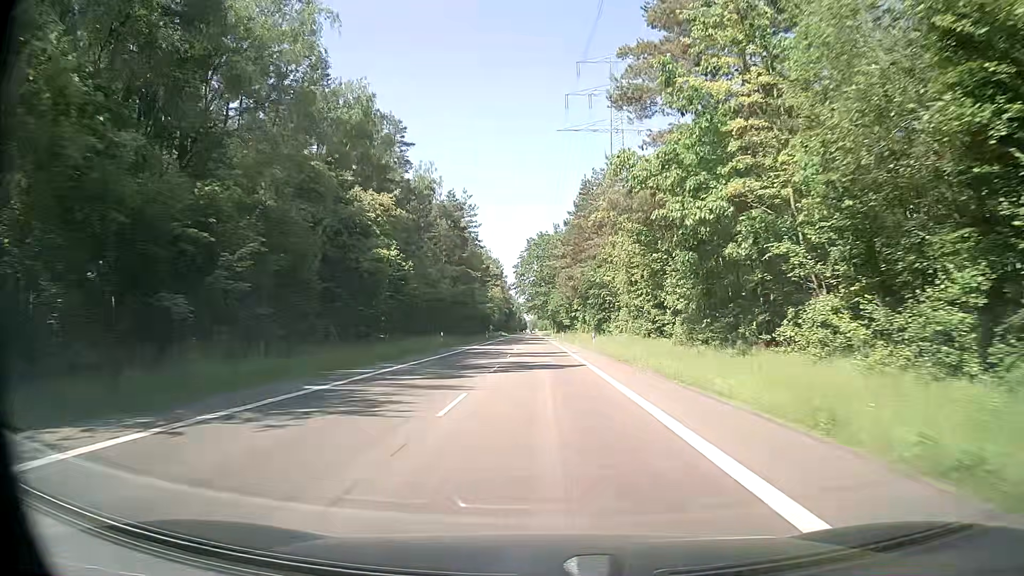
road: secondary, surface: asphalt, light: Day
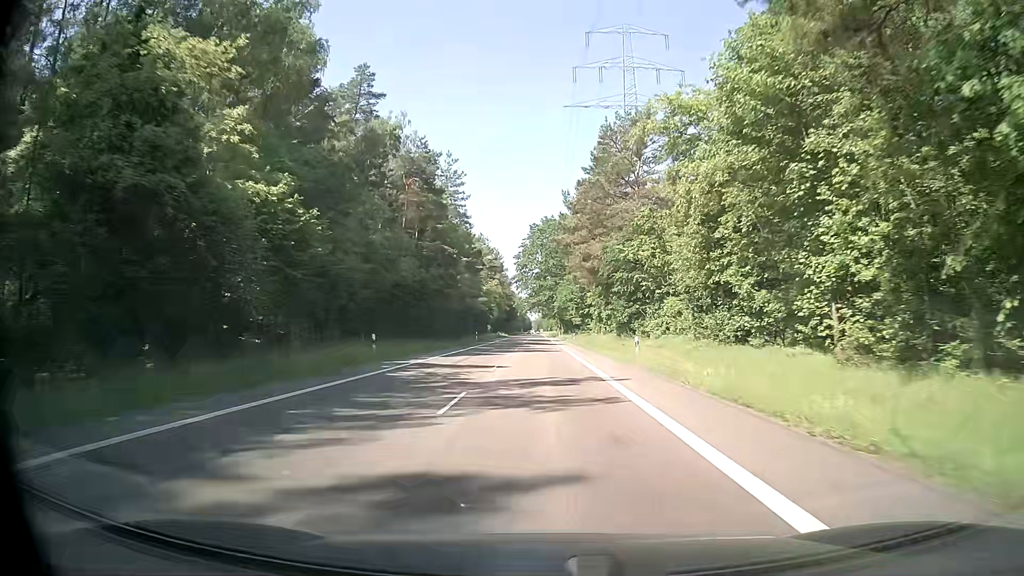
(+0.1, +22.5) m; 0°
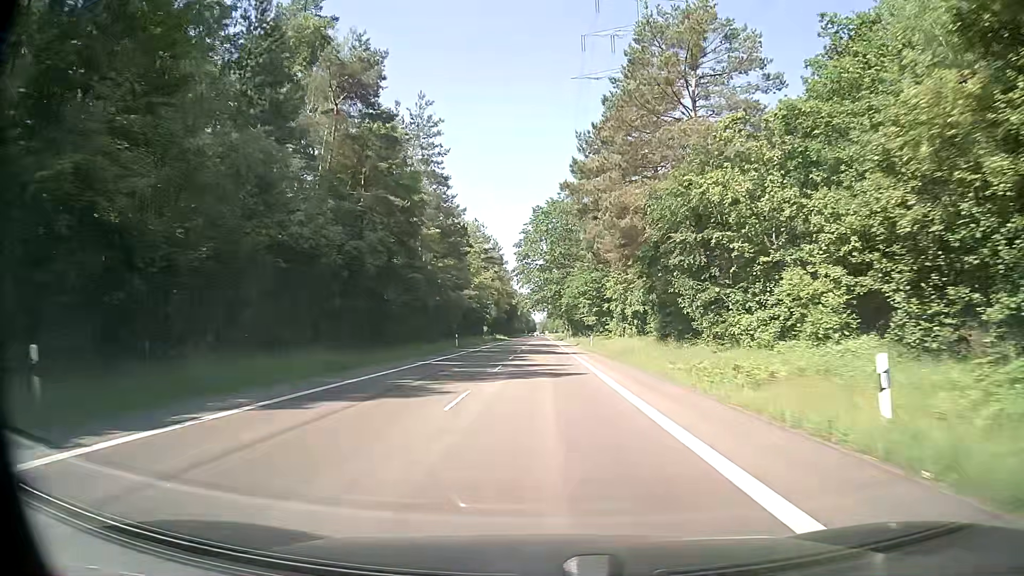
(-0.2, +22.2) m; -1°
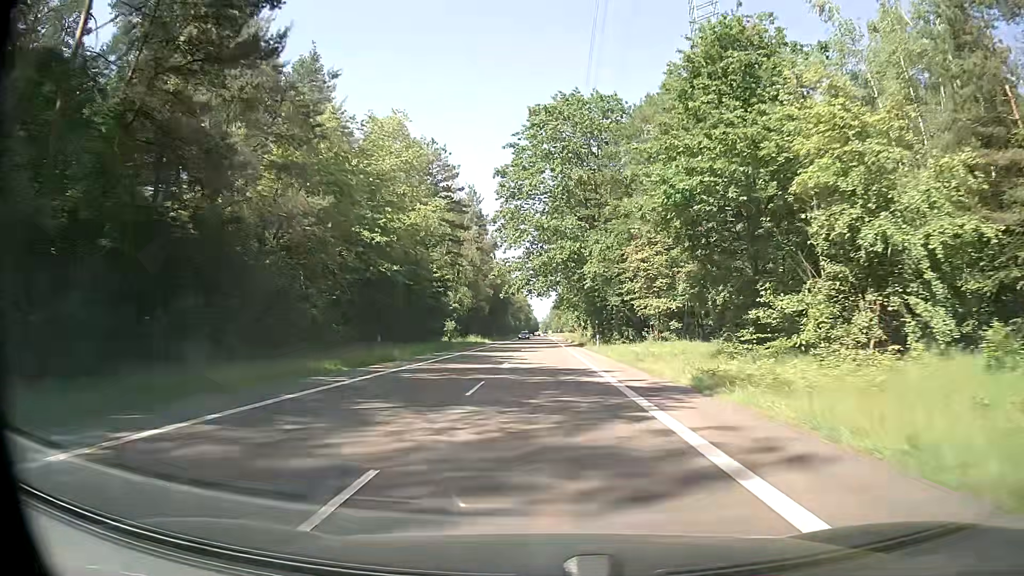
(0.0, +54.4) m; 0°
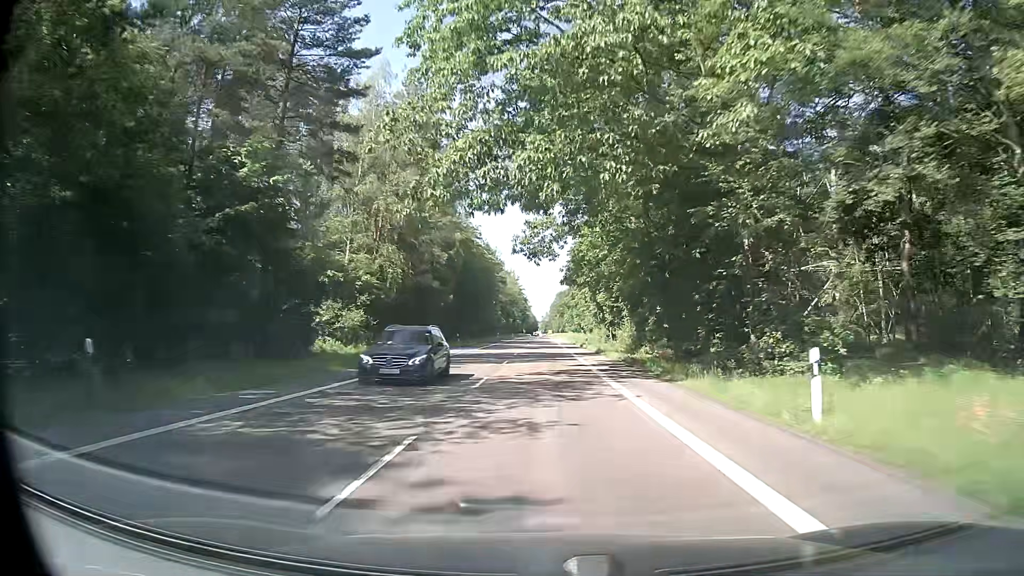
(+0.2, +43.5) m; 0°
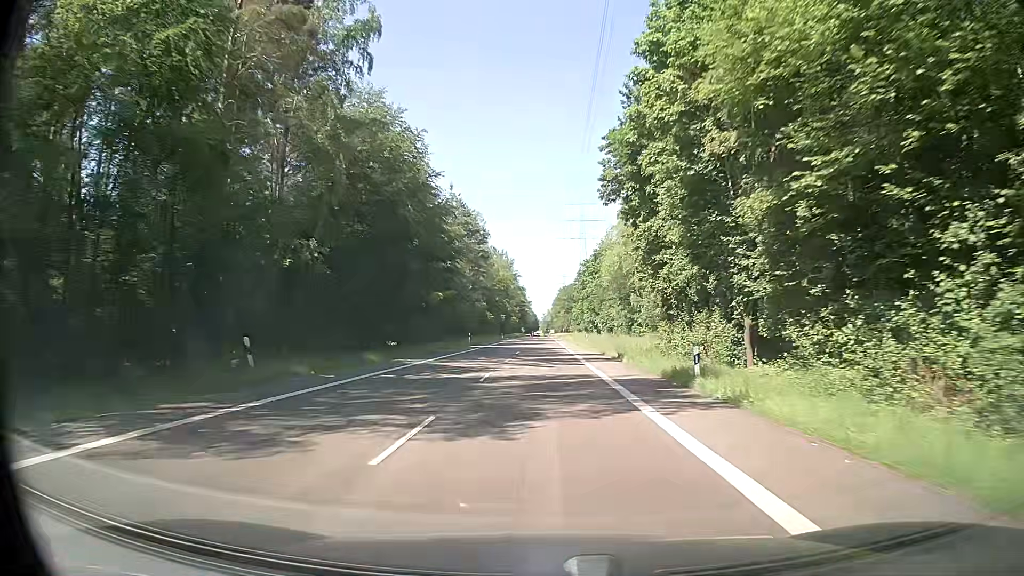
(+0.1, +43.7) m; +1°
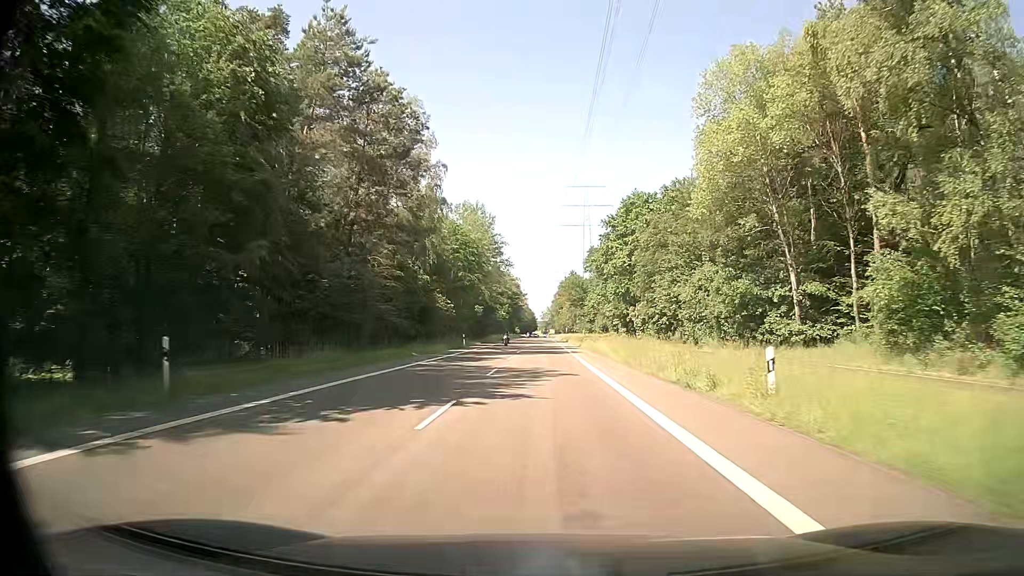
(-1.0, +54.6) m; -1°
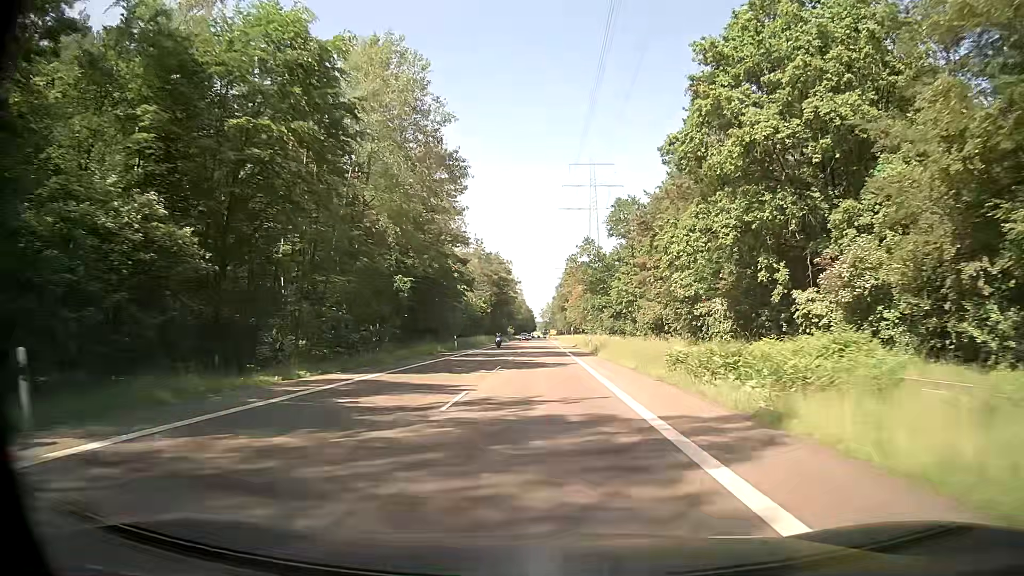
(+0.3, +54.5) m; +1°
(0, +10) (0, +20) (0, +30) (0, +40) (0, +50) (0, +60) (0, +70) (-1, +80) (-1, +90) (-1, +100) m
